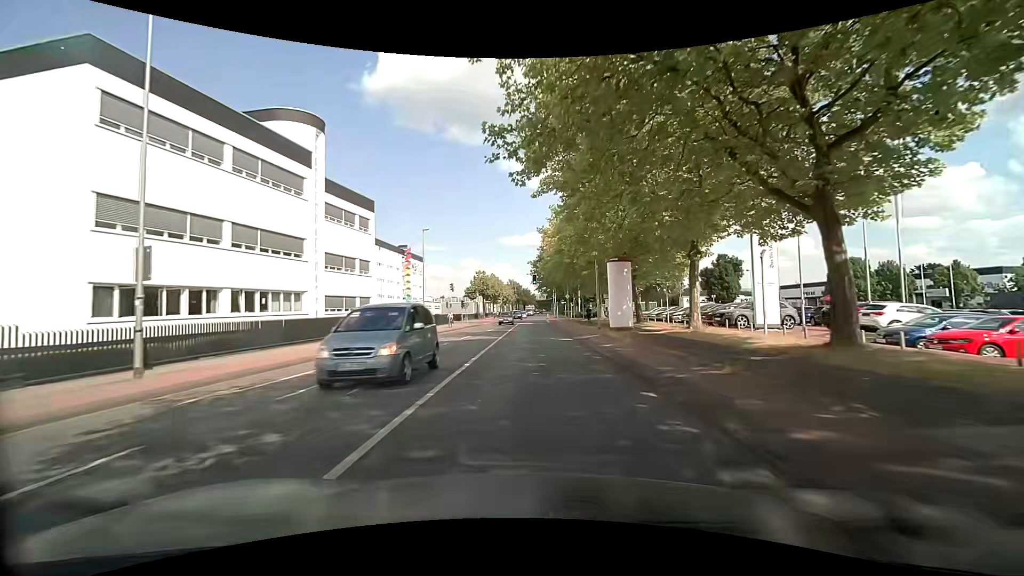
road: tertiary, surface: asphalt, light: Day
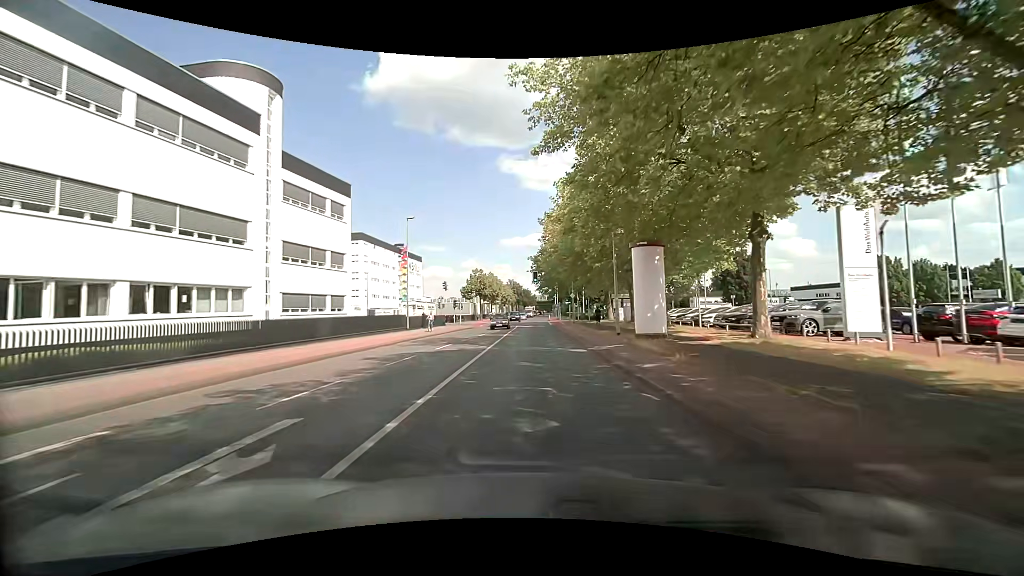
(0.0, +6.9) m; 0°
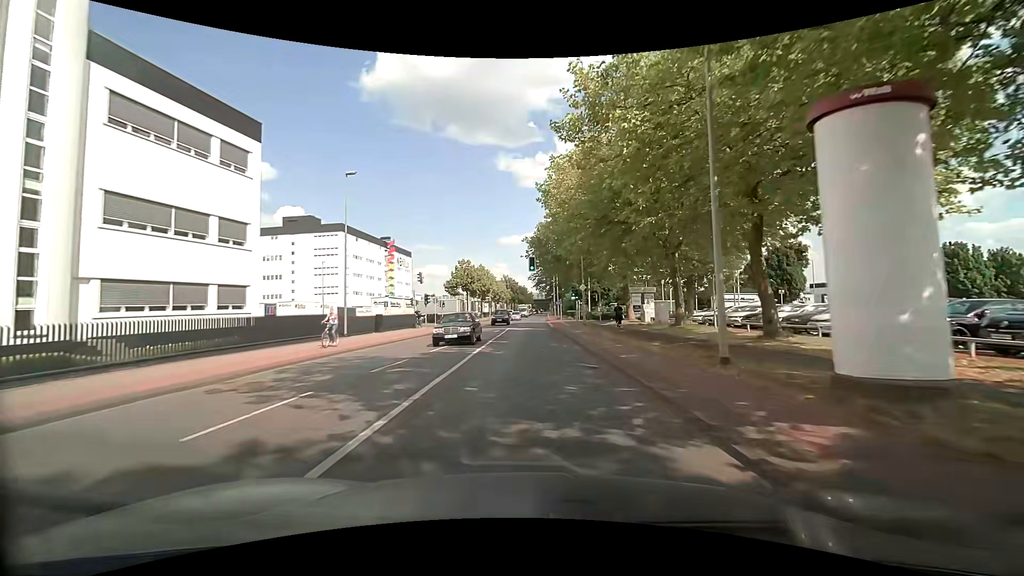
(+0.1, +14.1) m; +1°
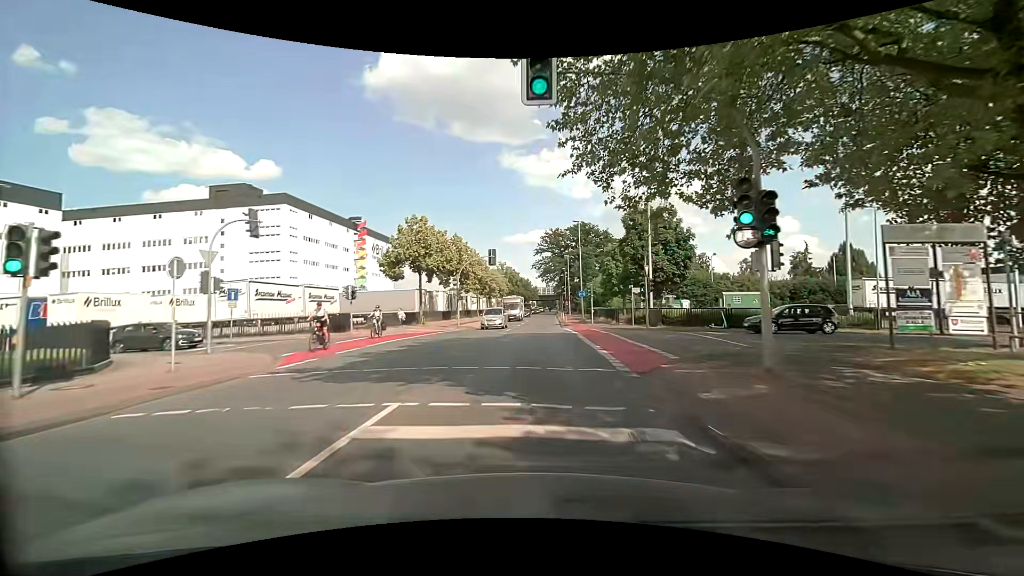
(-0.6, +36.2) m; -1°
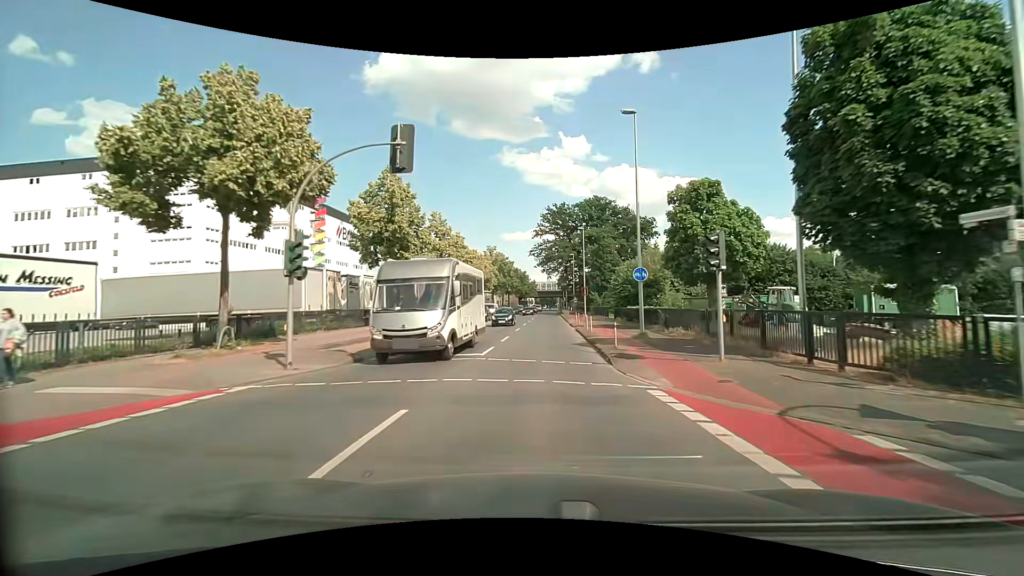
(-0.1, +28.2) m; 0°
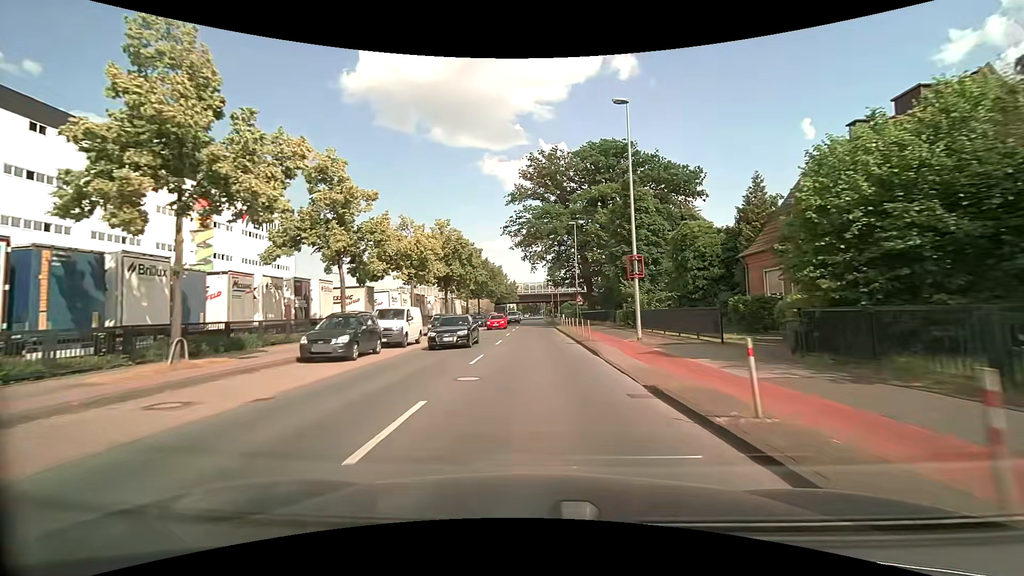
(+0.6, +35.3) m; +2°
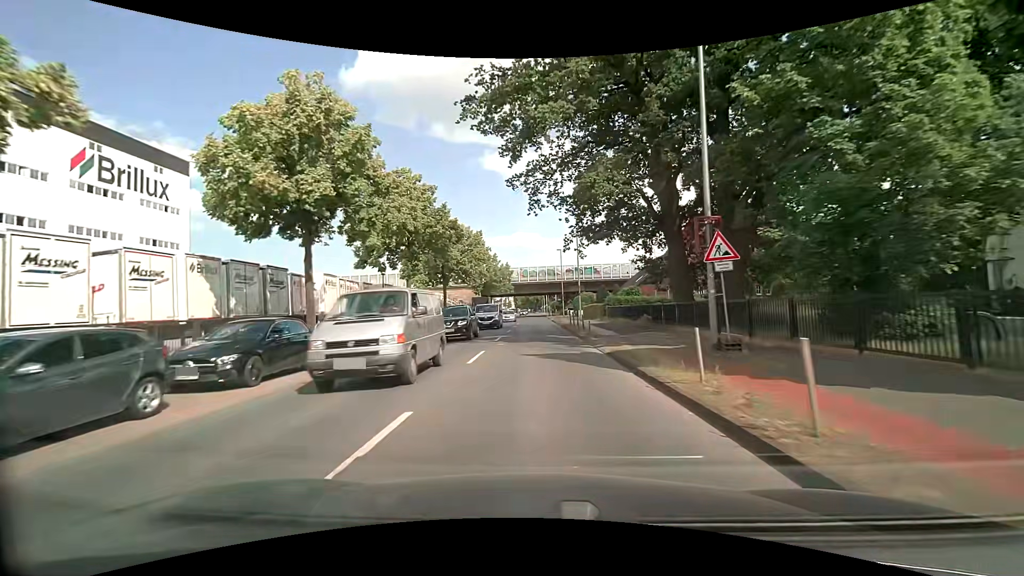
(-0.4, +37.4) m; 0°
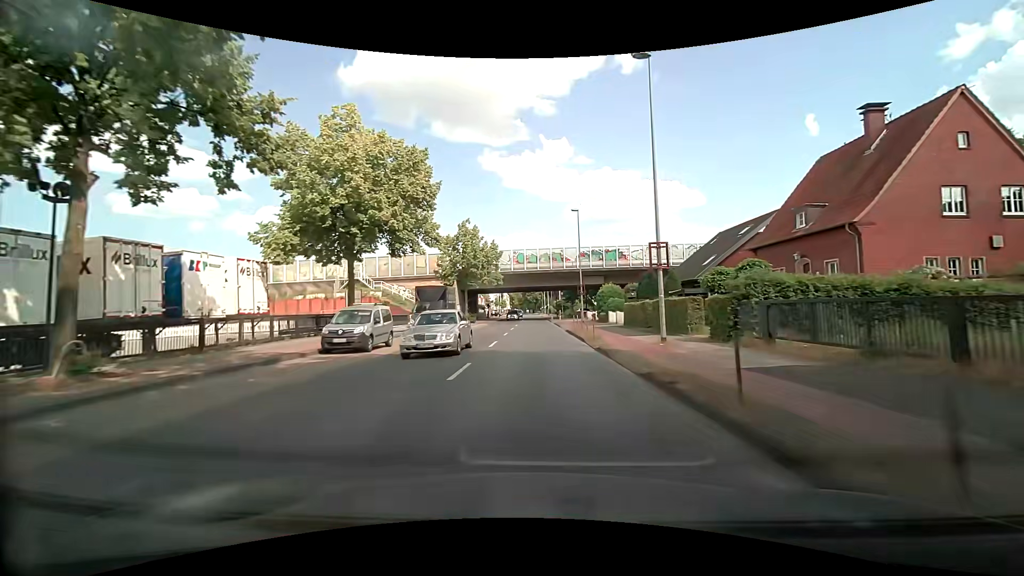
(-0.2, +29.9) m; -1°
(0, +10) (0, +20) (0, +30) (0, +40) (+1, +50) (+1, +60) (+1, +70) (+1, +80) (+1, +90) (+1, +100) m
